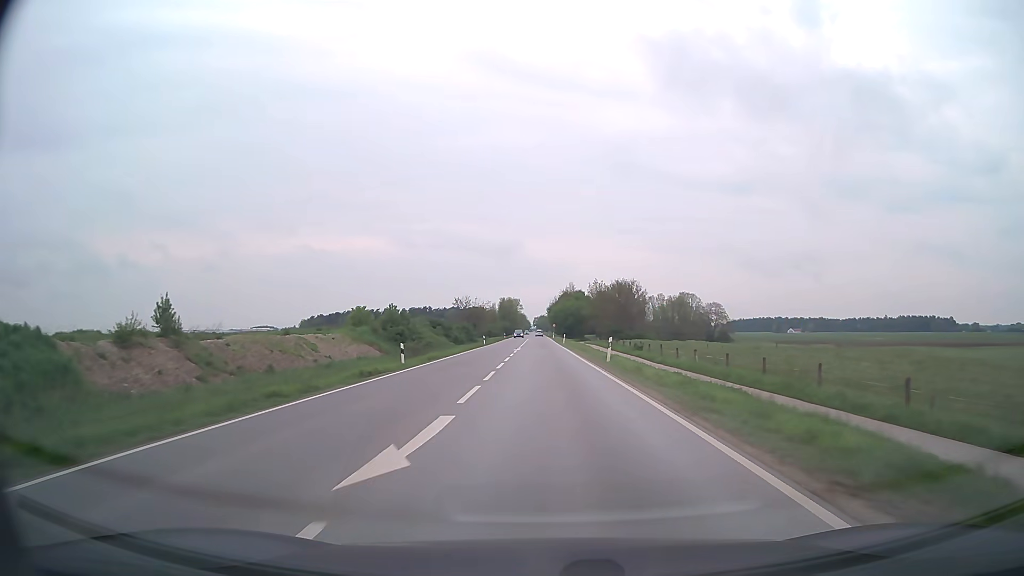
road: secondary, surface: asphalt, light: Day
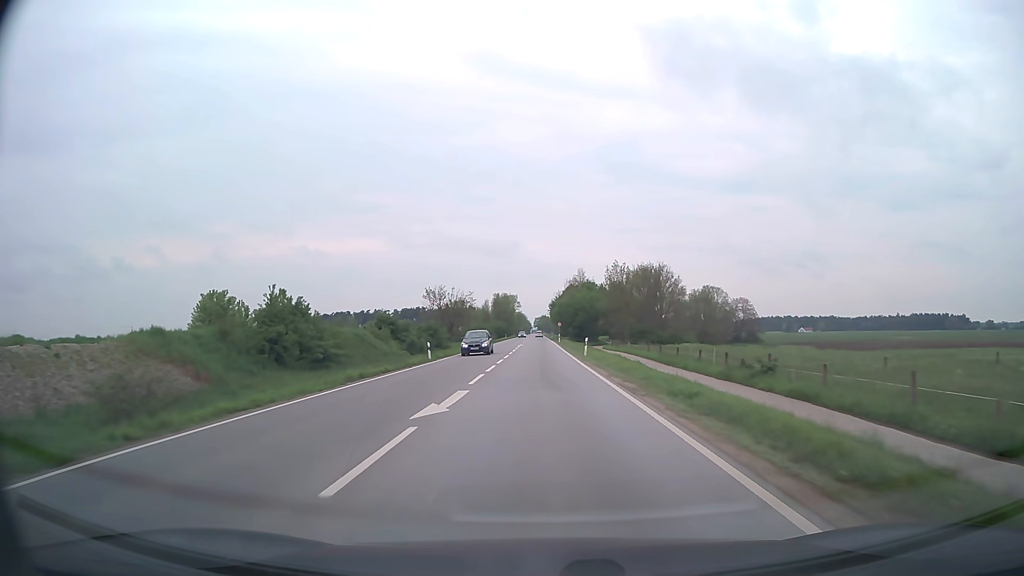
(-0.1, +37.0) m; 0°
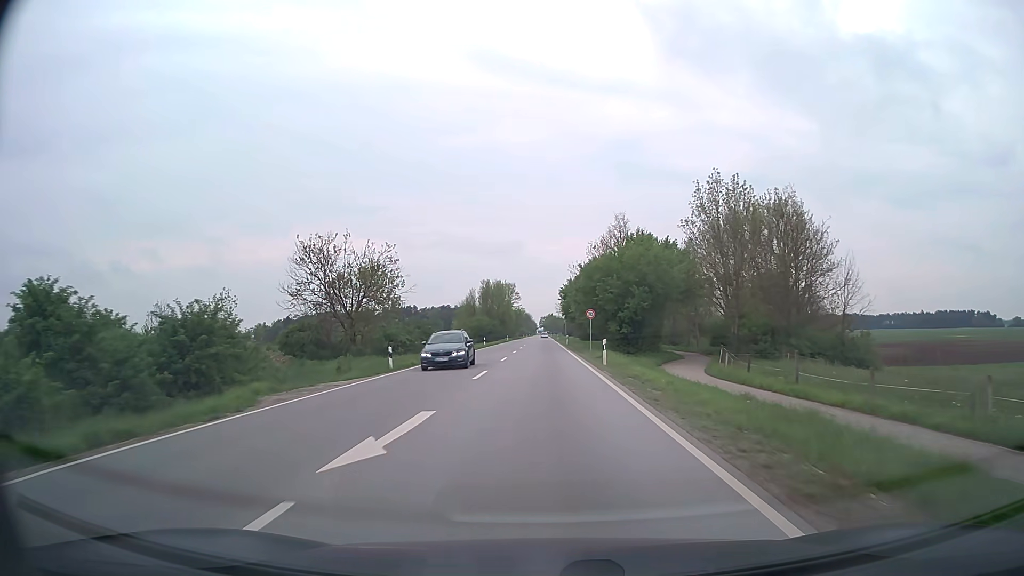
(-0.2, +57.9) m; -1°
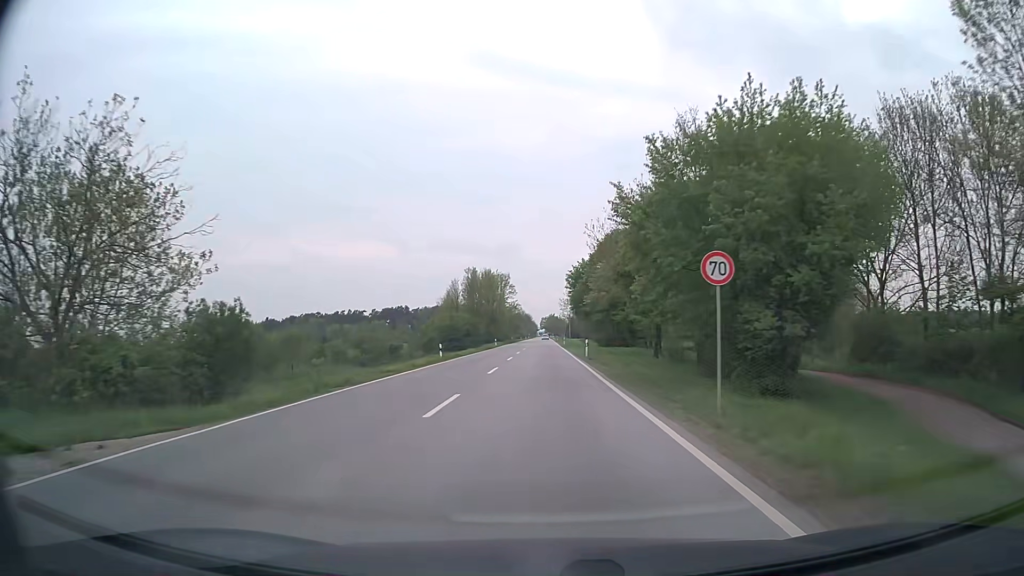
(0.0, +32.1) m; 0°
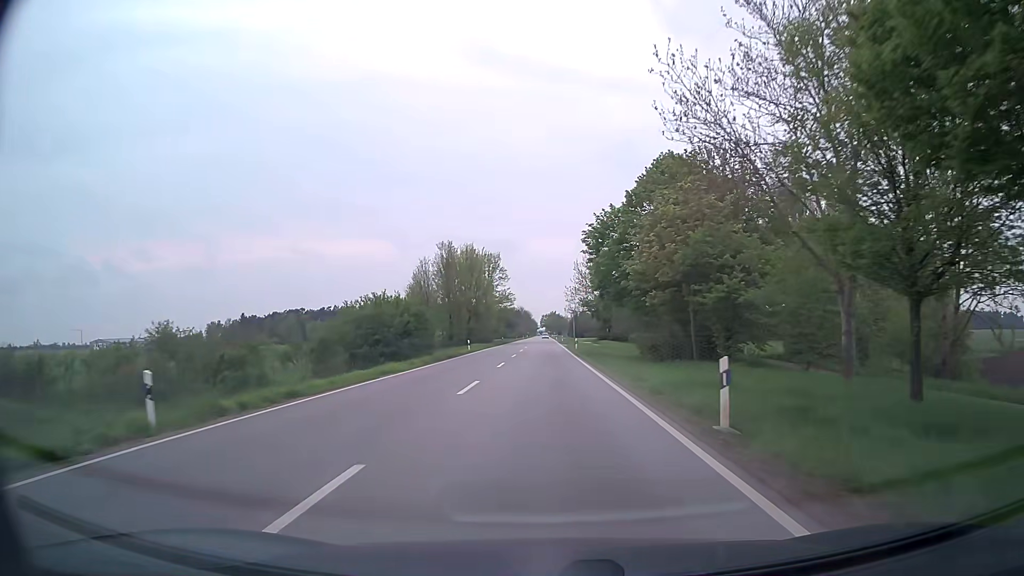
(-0.1, +32.1) m; -1°
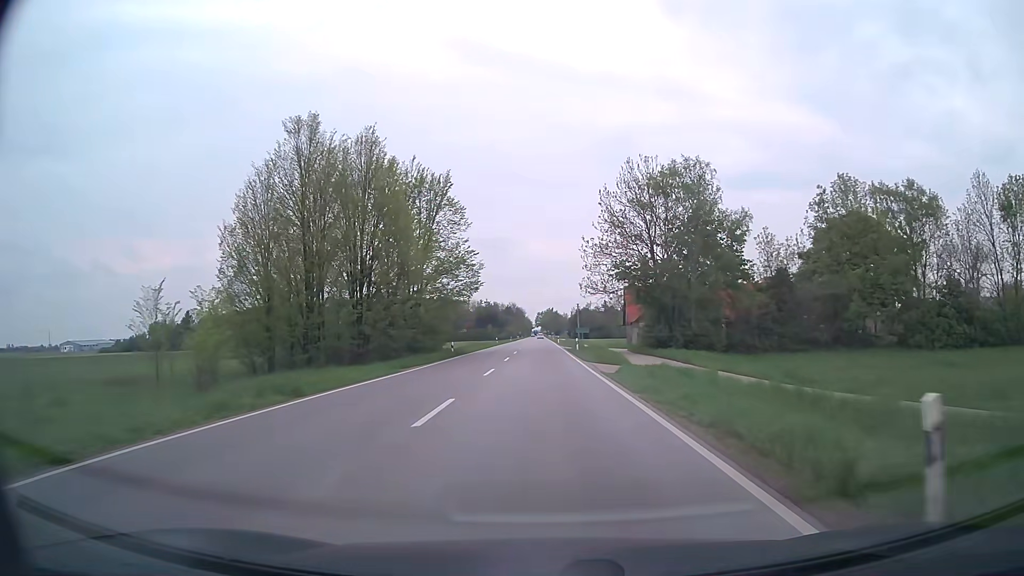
(+0.5, +52.9) m; +1°
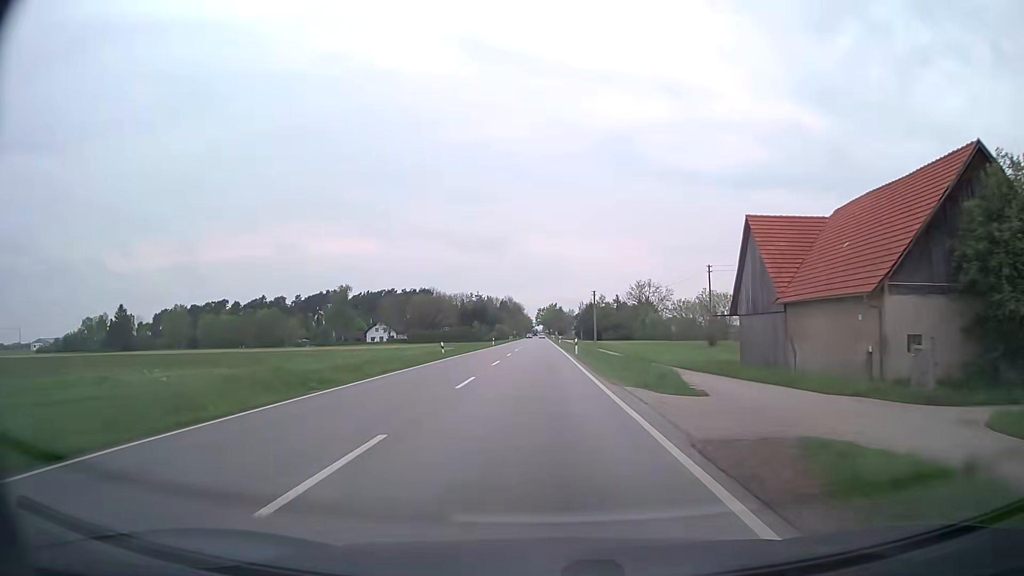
(-0.1, +52.8) m; 0°
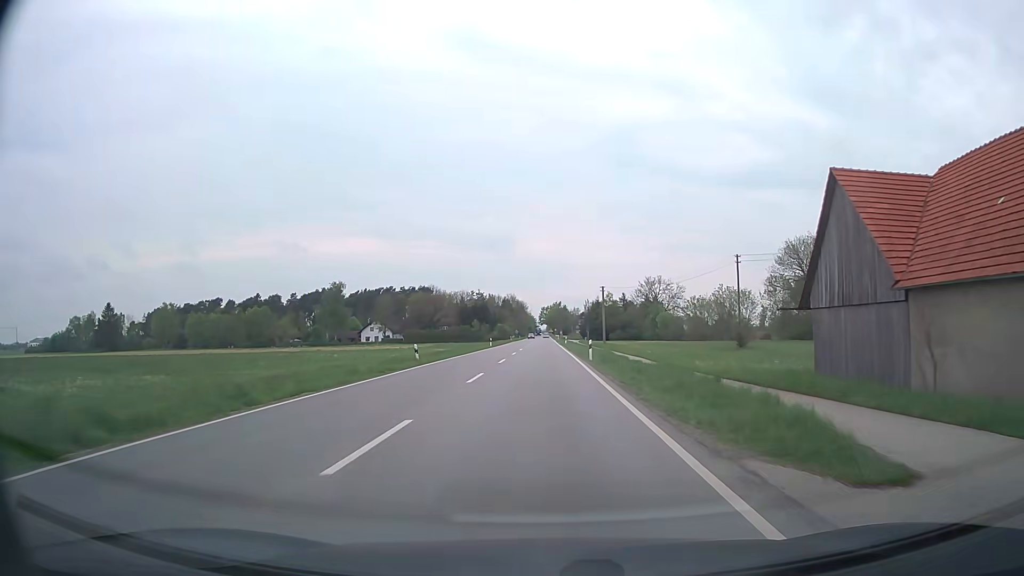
(-0.2, +10.5) m; -1°
(0, +10) (0, +20) (0, +30) (0, +40) (0, +50) (0, +60) (0, +70) (0, +80) (0, +90) (0, +100) m
